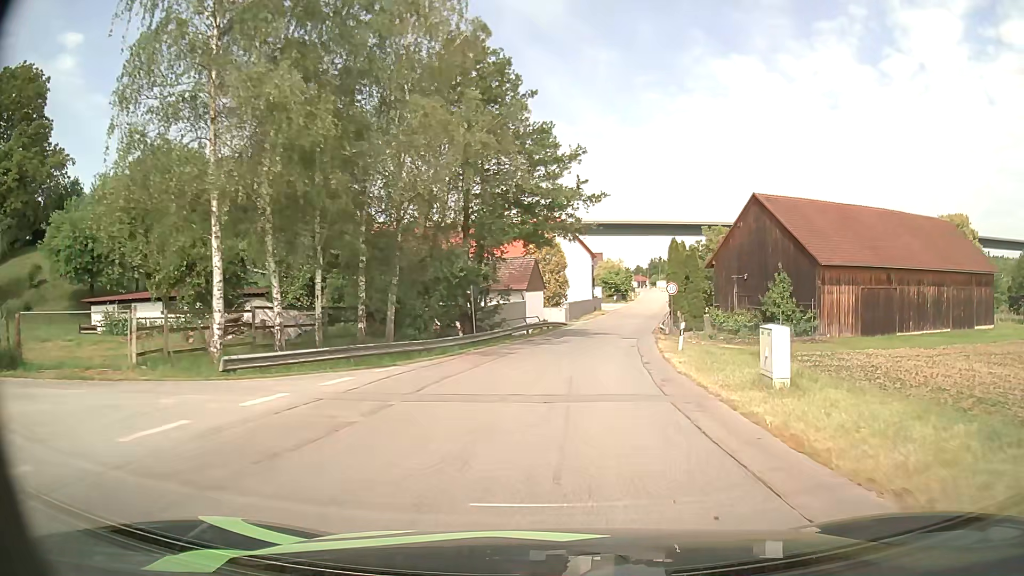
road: unclassified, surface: asphalt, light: Day
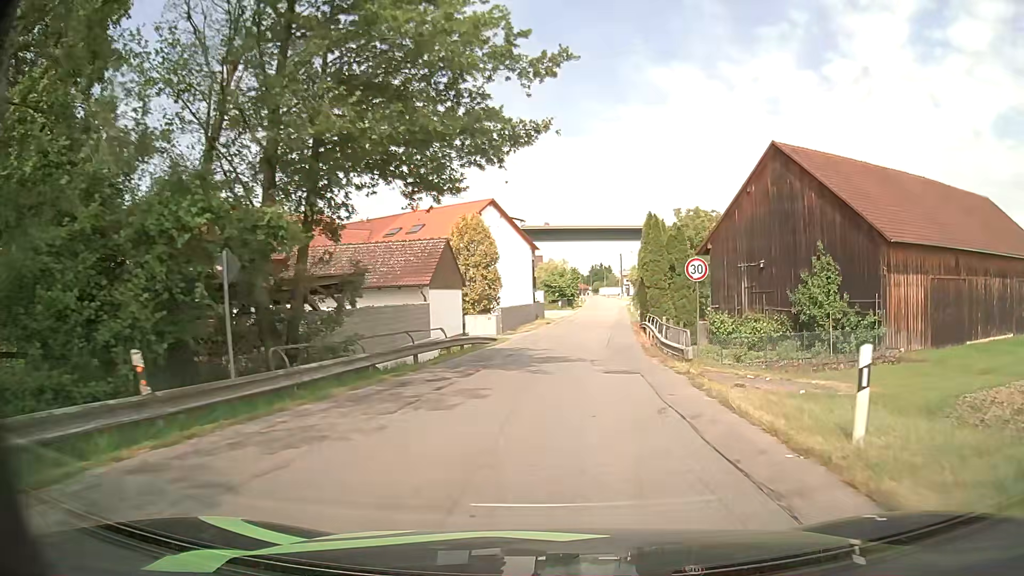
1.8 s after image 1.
(+0.8, +17.4) m; +5°
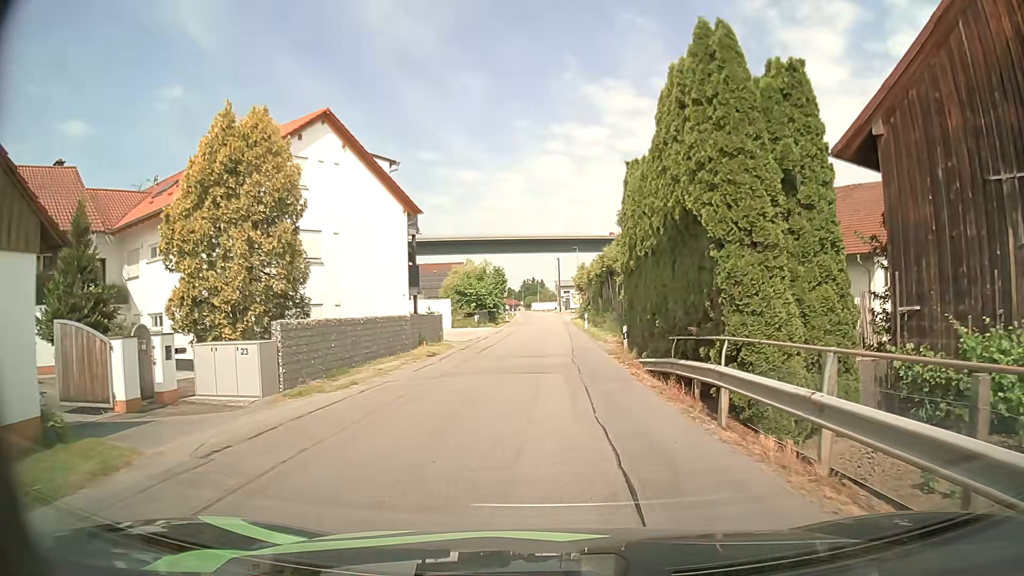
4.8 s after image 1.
(+1.6, +27.3) m; +5°
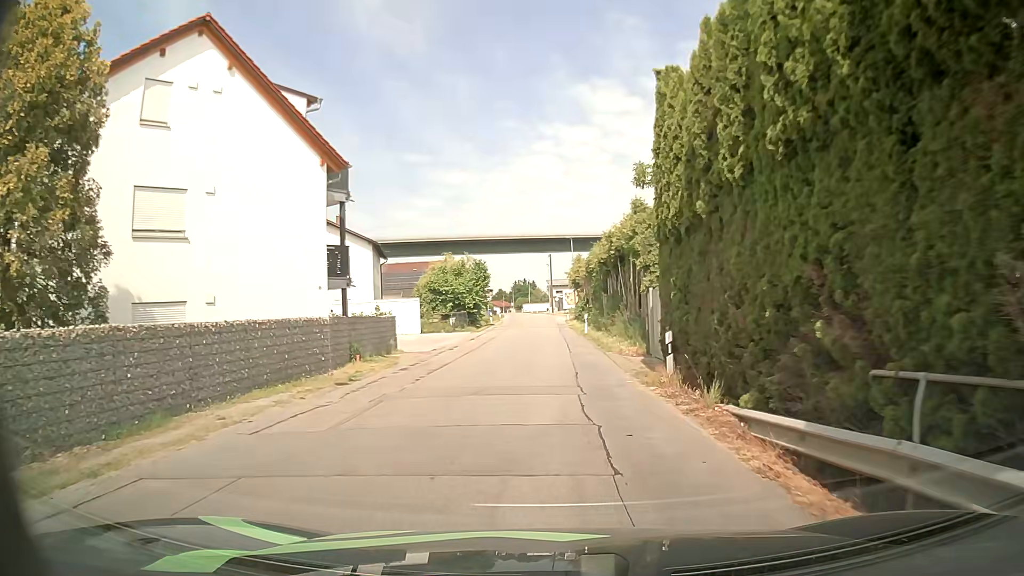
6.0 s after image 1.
(+0.2, +10.1) m; +1°
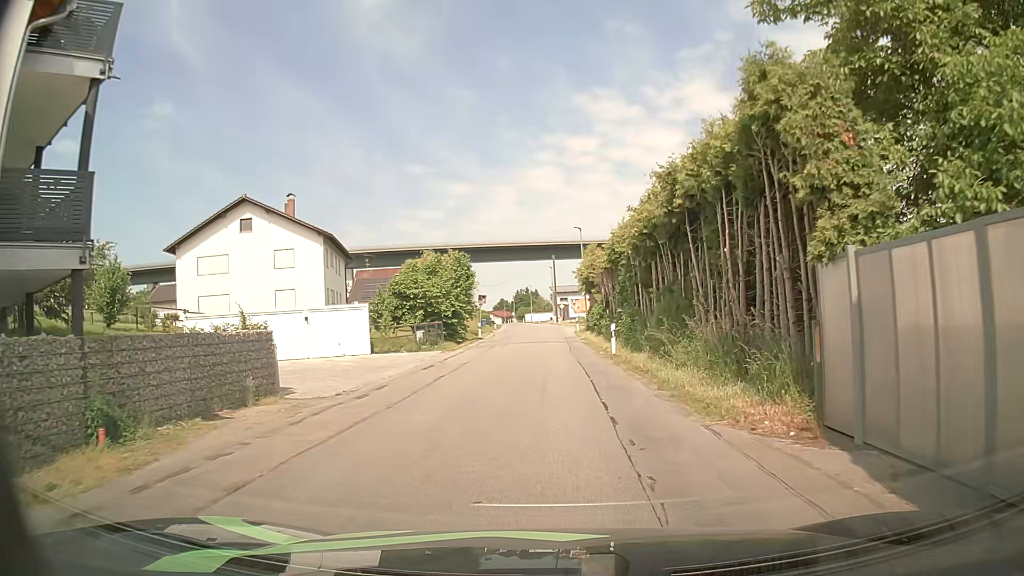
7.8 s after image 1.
(-0.1, +13.9) m; 0°
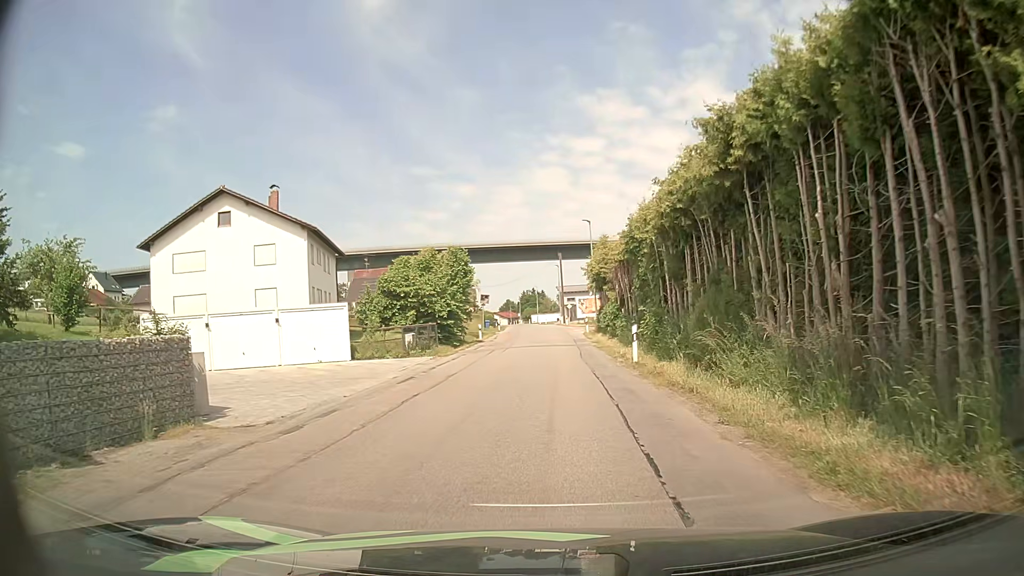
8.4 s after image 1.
(0.0, +4.3) m; -2°
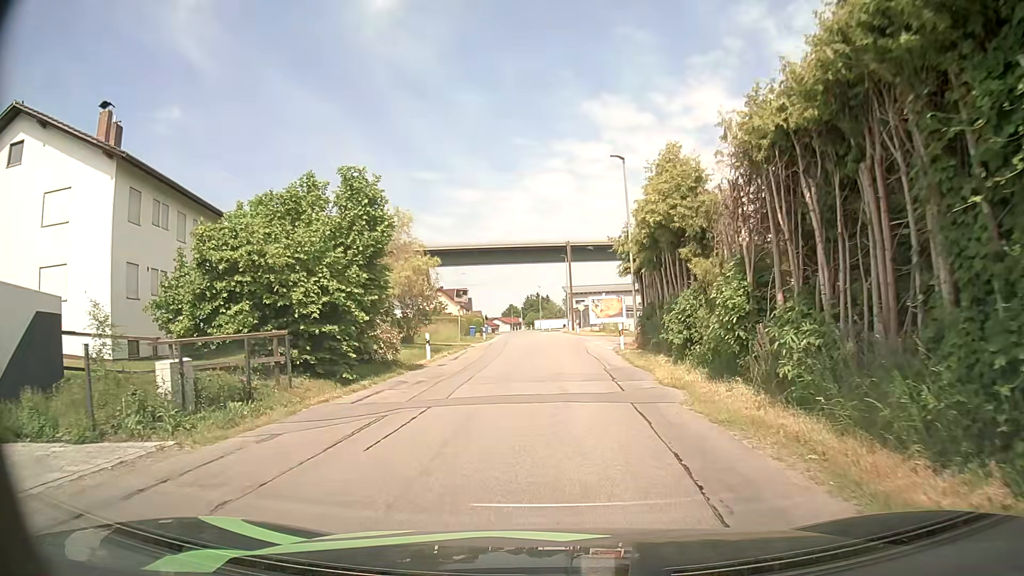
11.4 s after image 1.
(+0.3, +20.9) m; +1°
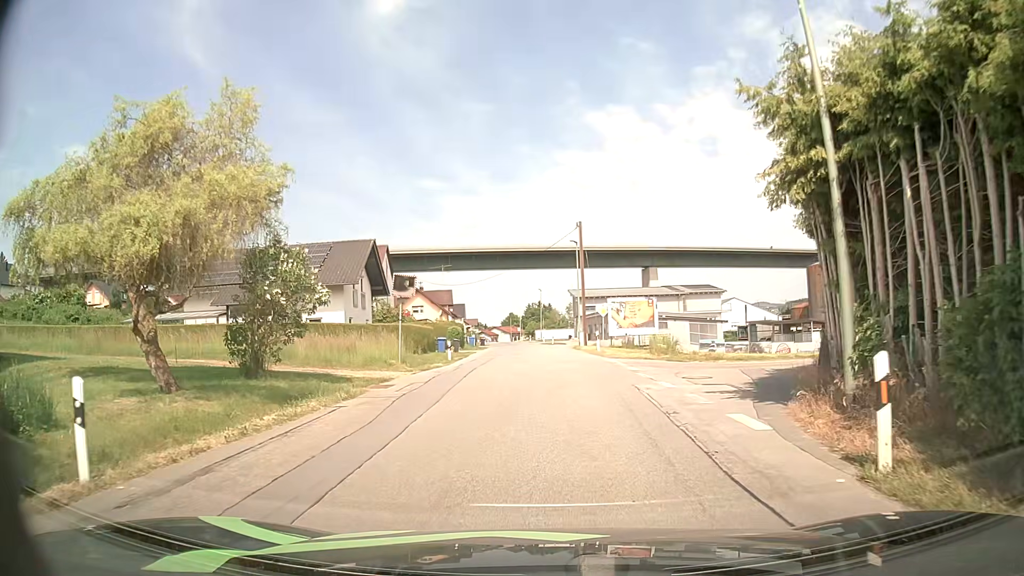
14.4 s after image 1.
(-0.3, +20.3) m; 0°
